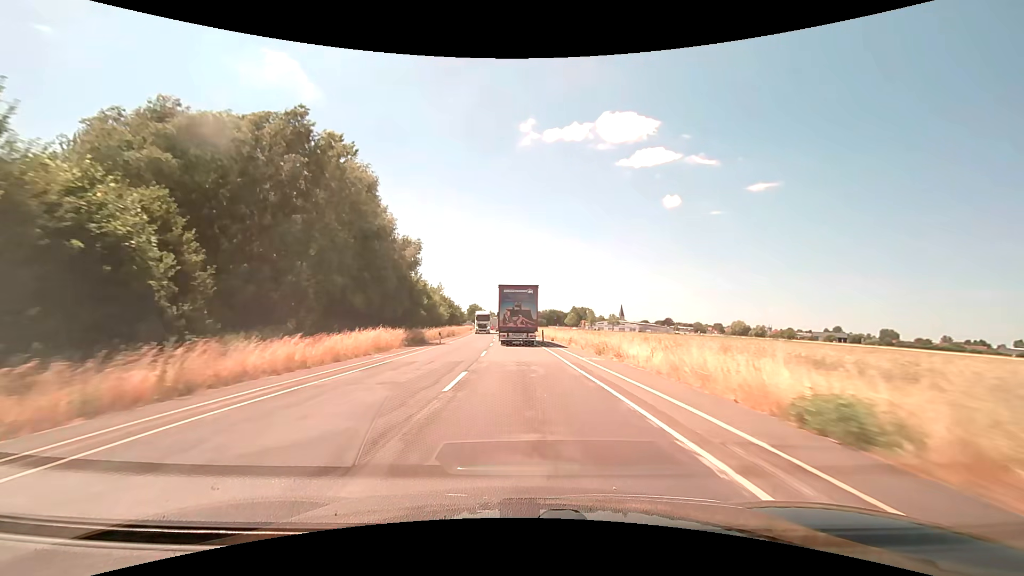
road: secondary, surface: asphalt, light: Day
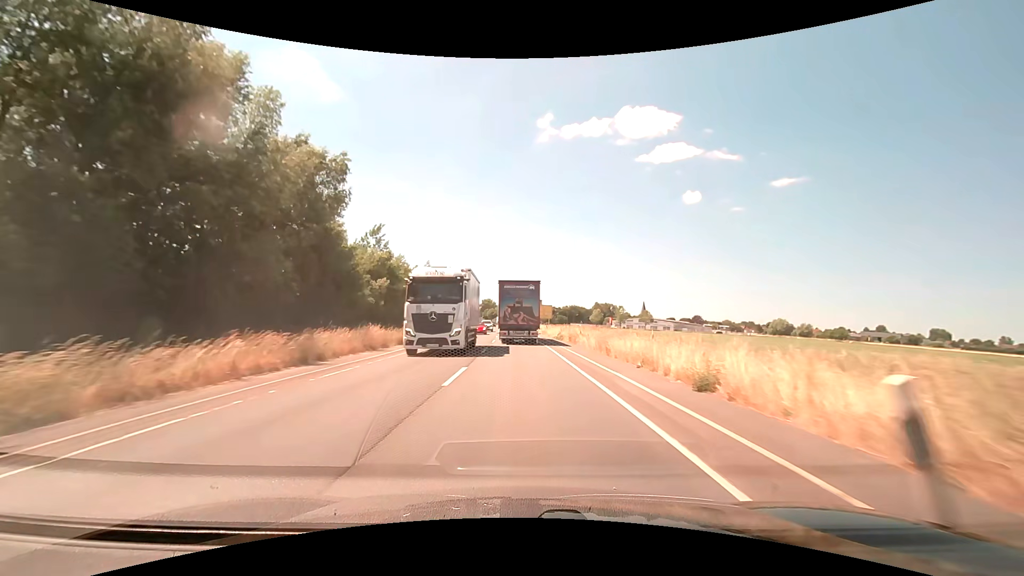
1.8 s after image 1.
(-0.6, +35.5) m; -2°
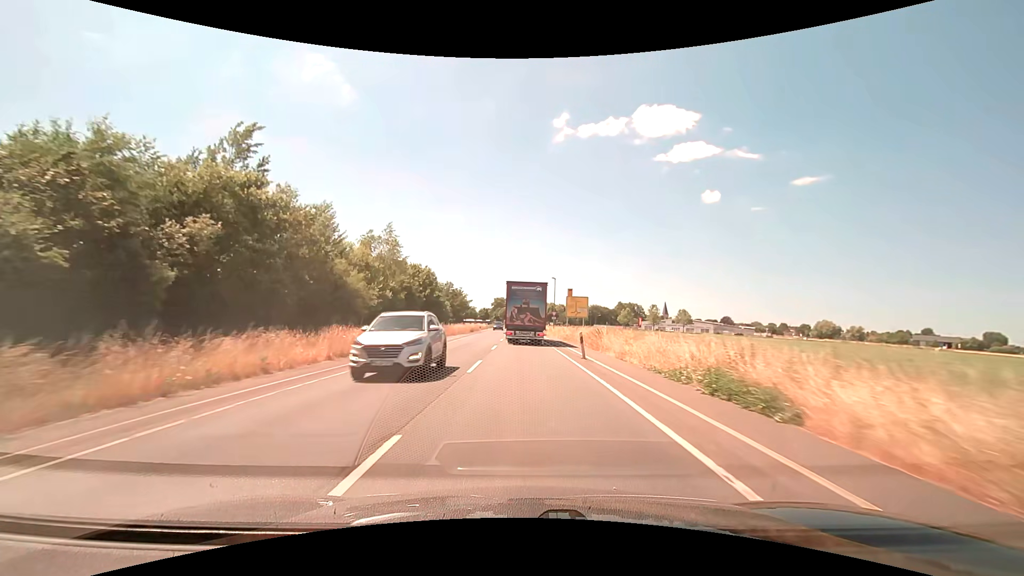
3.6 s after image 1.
(-0.5, +32.9) m; -2°
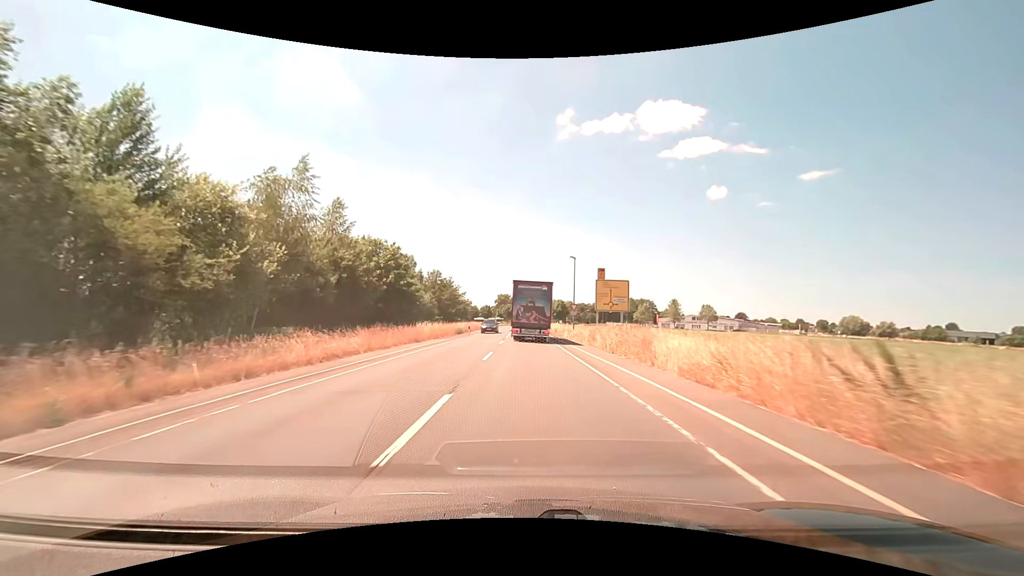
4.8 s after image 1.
(-0.2, +20.8) m; -1°
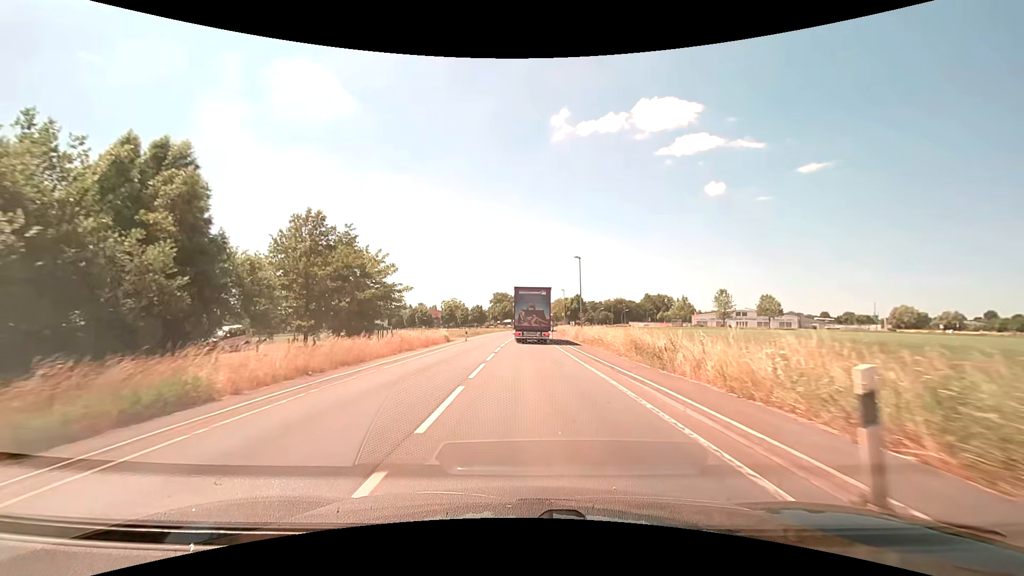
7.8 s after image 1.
(-0.1, +46.3) m; 0°
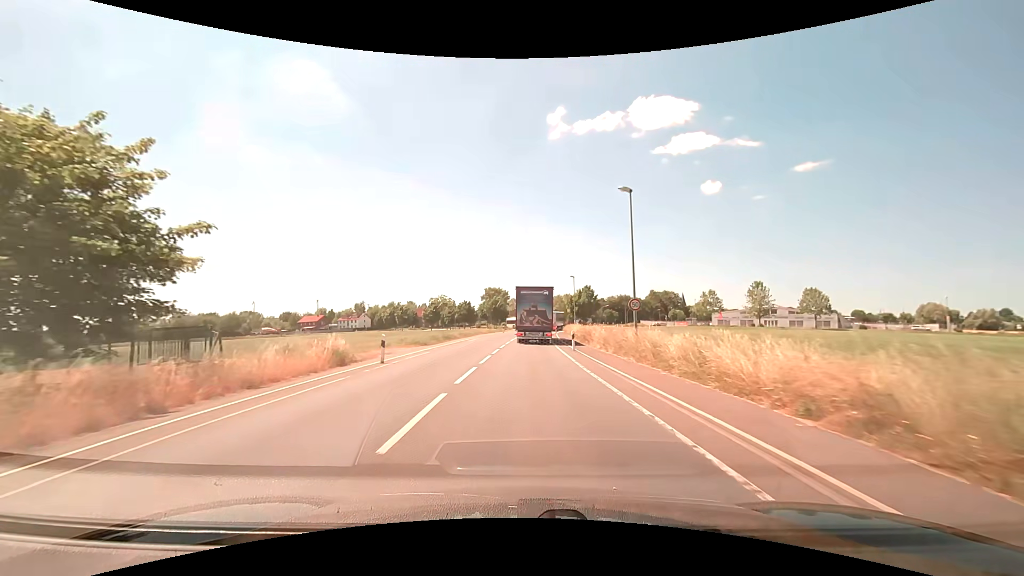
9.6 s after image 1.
(+0.1, +25.1) m; +1°
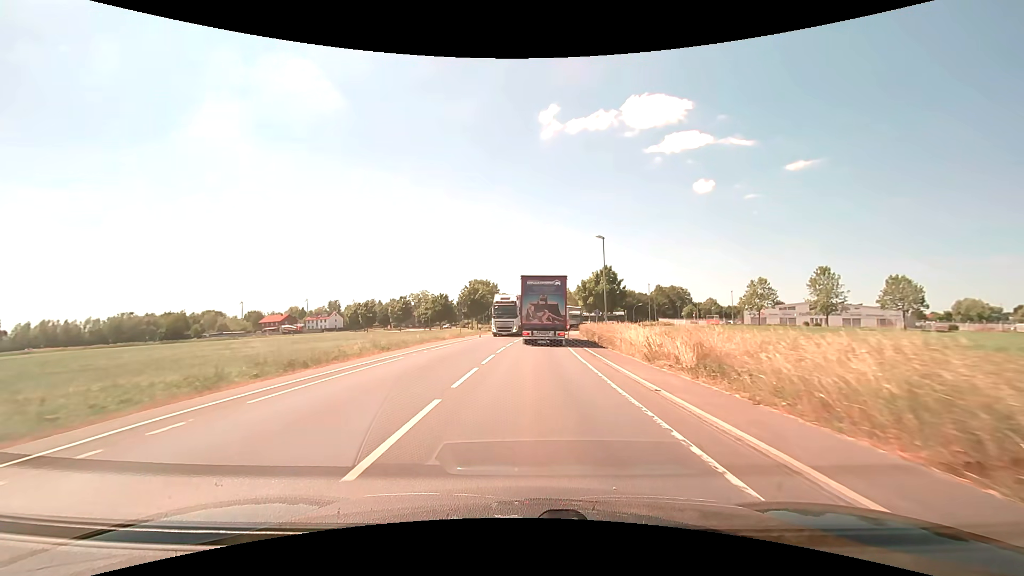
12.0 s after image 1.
(+0.1, +30.7) m; +1°
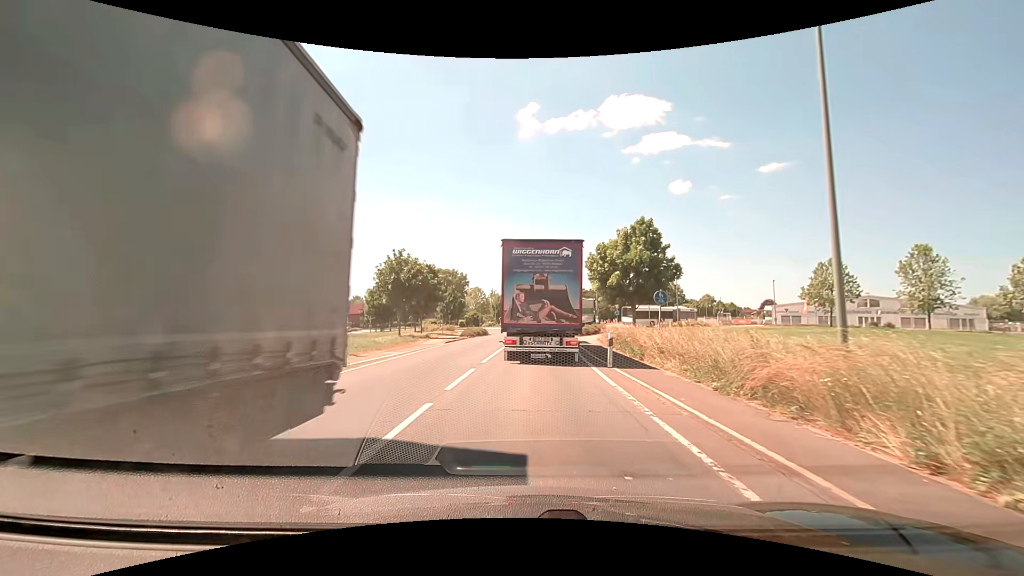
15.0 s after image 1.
(+0.6, +29.9) m; +2°
